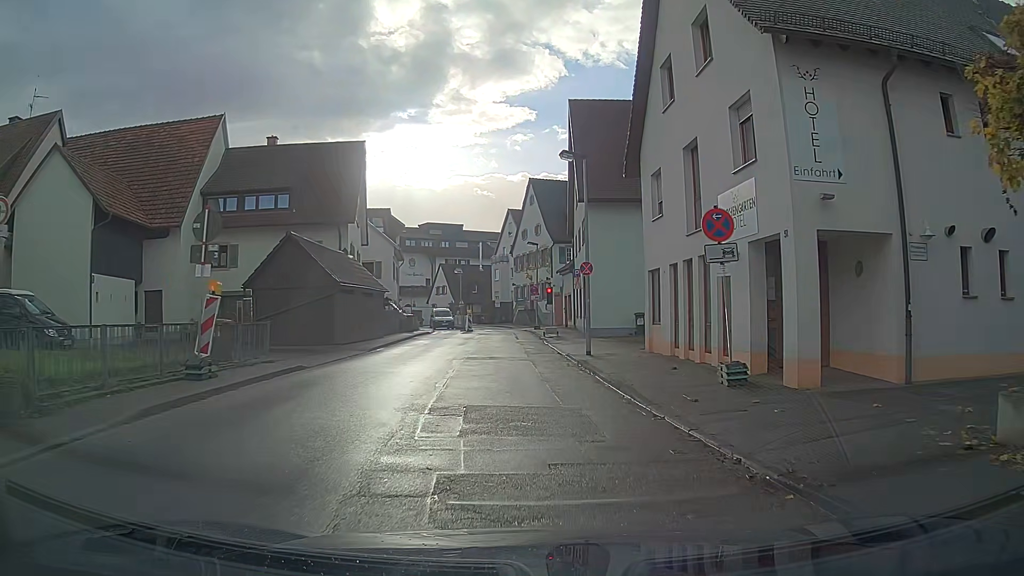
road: tertiary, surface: asphalt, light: Day
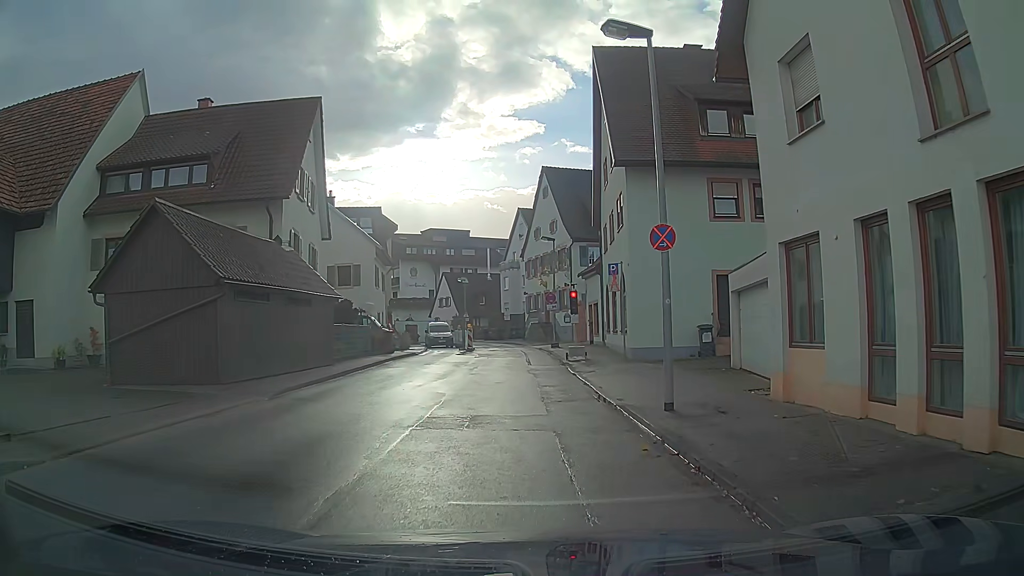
(-0.1, +9.8) m; -1°
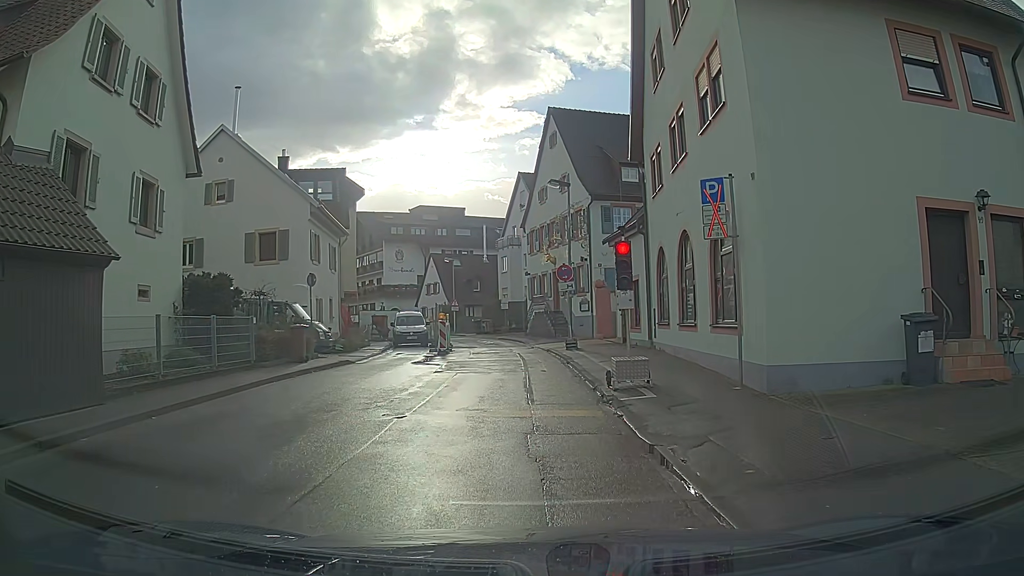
(+0.1, +12.4) m; -1°
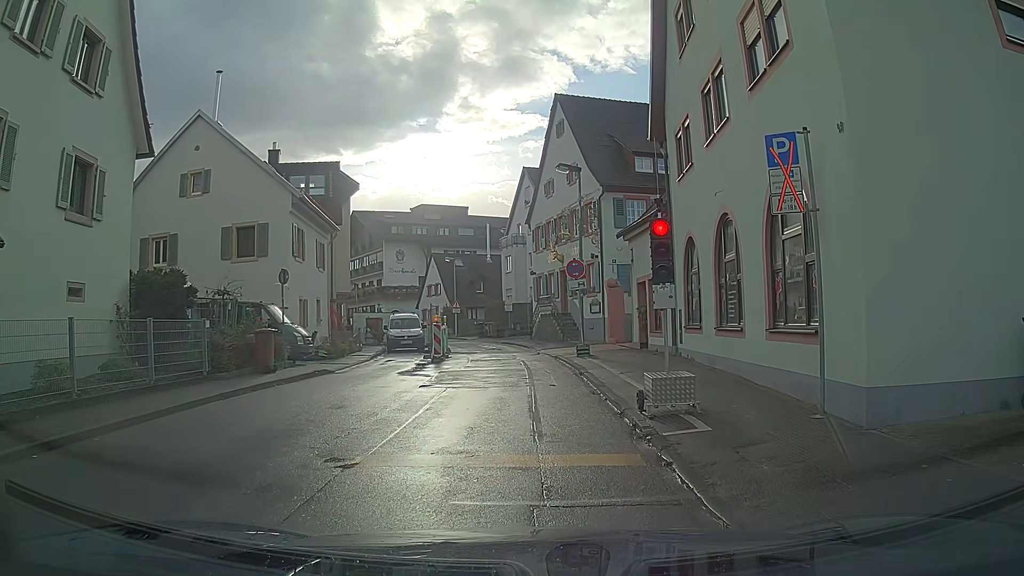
(0.0, +2.8) m; -1°
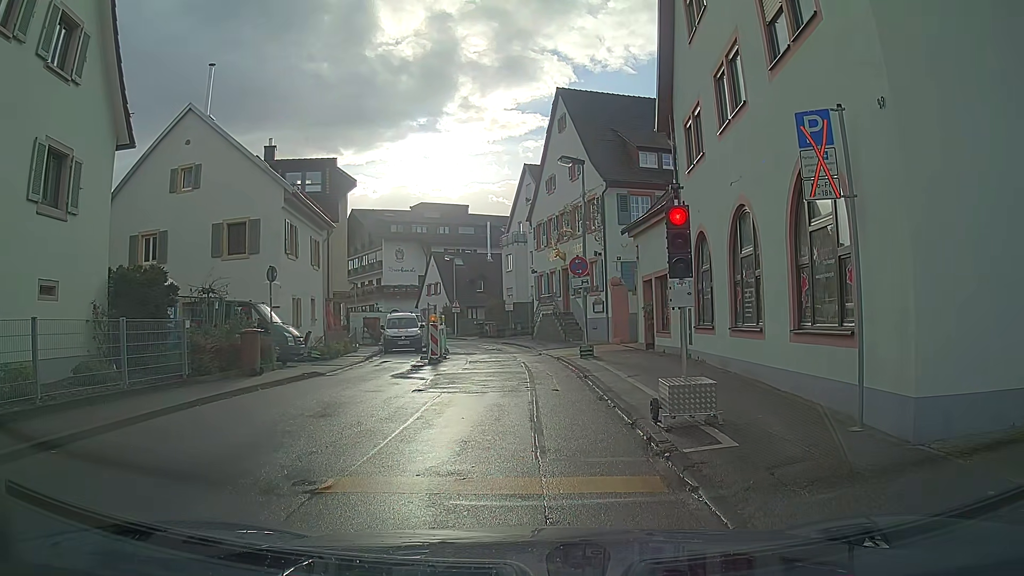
(0.0, +0.9) m; 0°
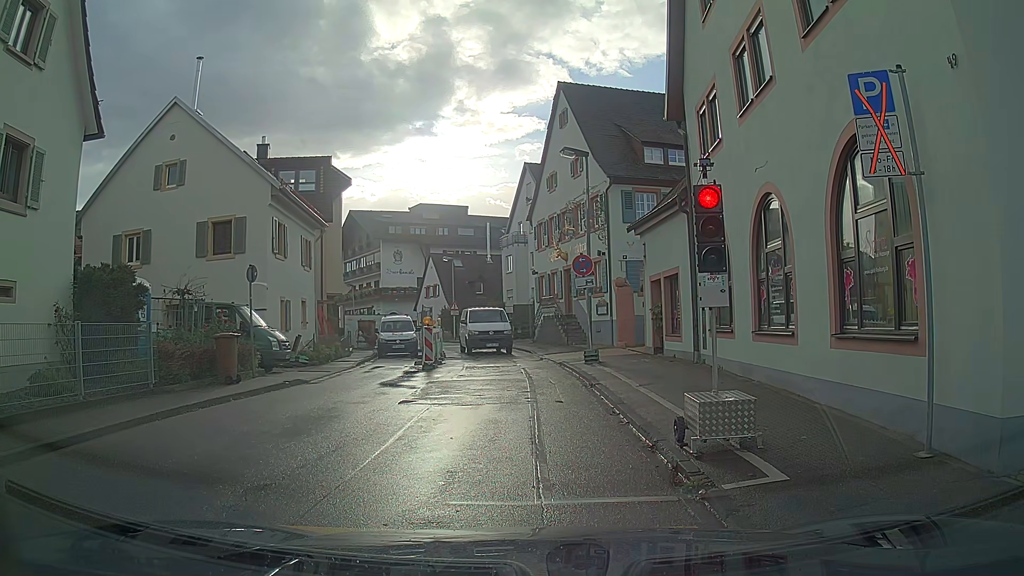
(0.0, +1.3) m; 0°
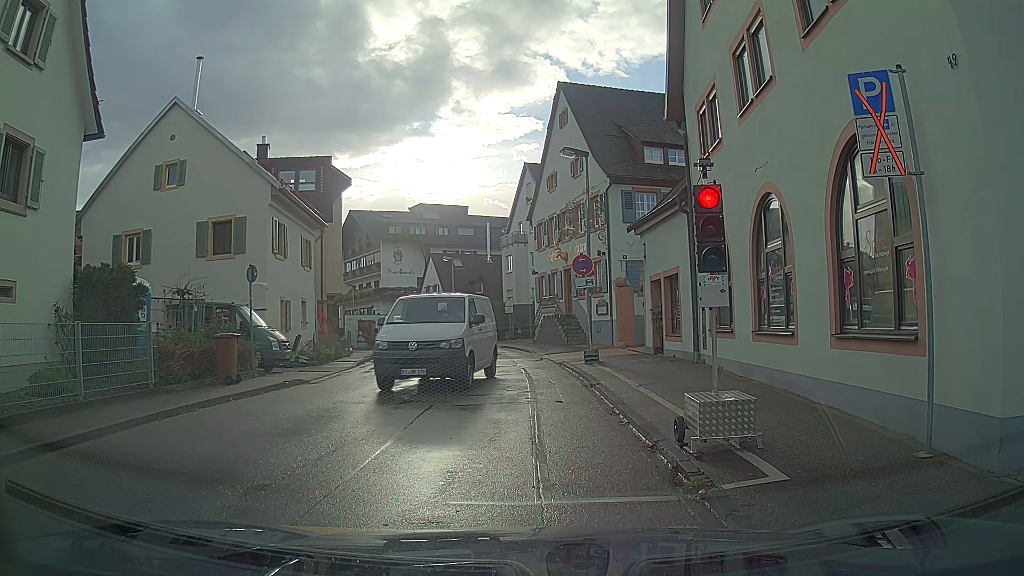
(0.0, 0.0) m; 0°
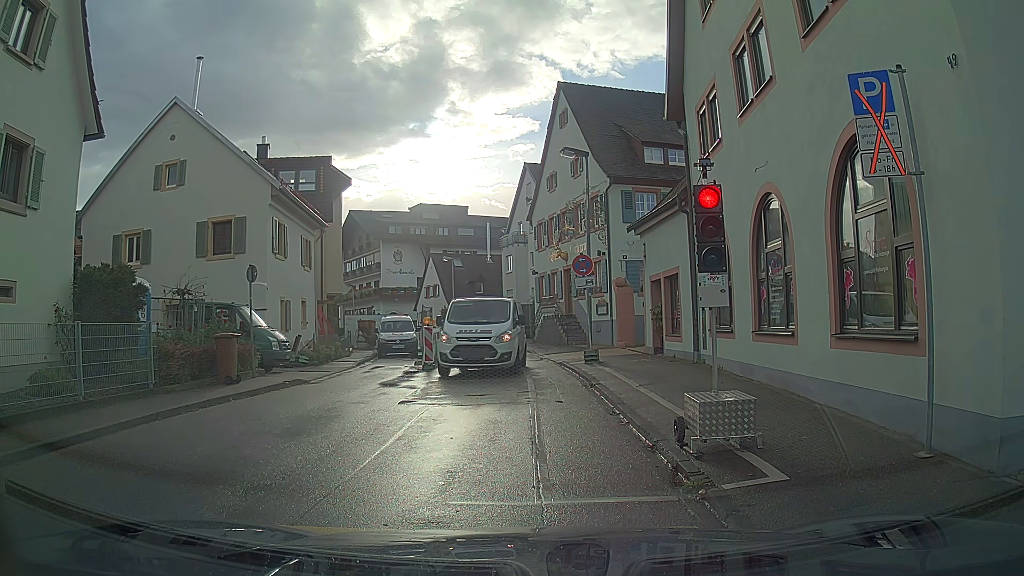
(0.0, 0.0) m; 0°
(0, +10) (-1, +20) (-2, +30) (-4, +40) (-7, +49) (-11, +58) (-16, +67) (-22, +75) (-28, +83) (-35, +90) m
